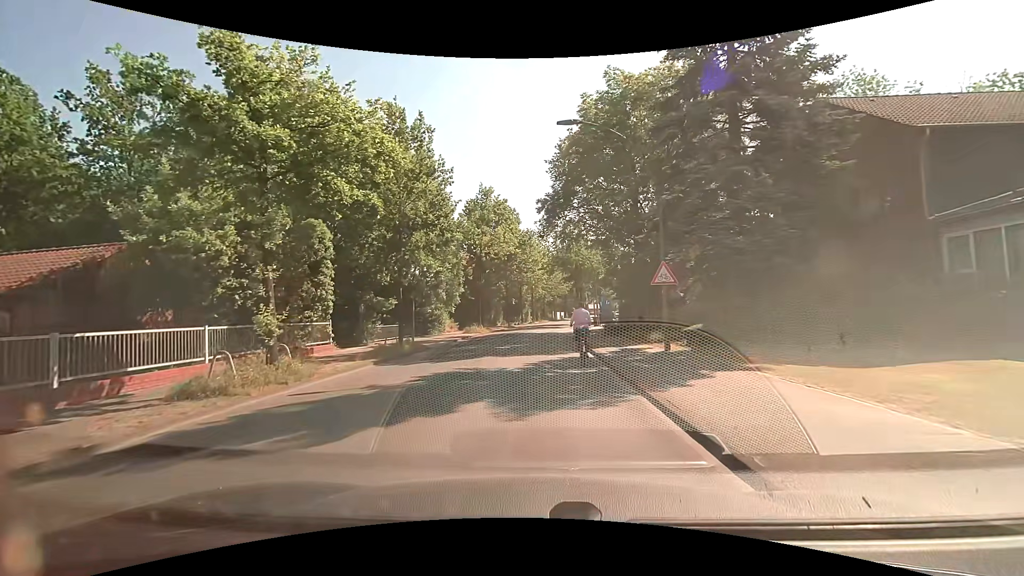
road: unclassified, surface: asphalt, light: Day
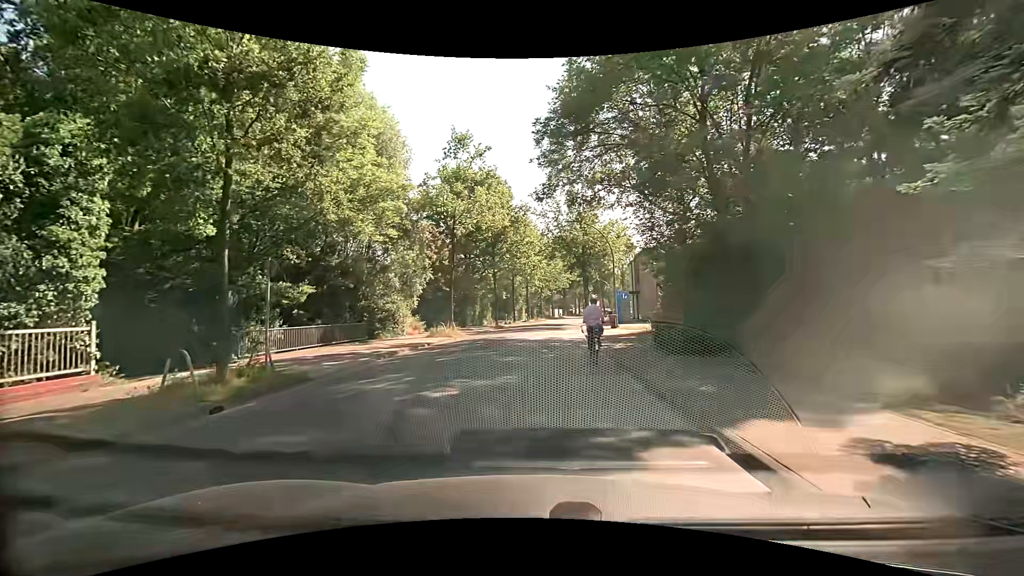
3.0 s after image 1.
(0.0, +13.2) m; +1°
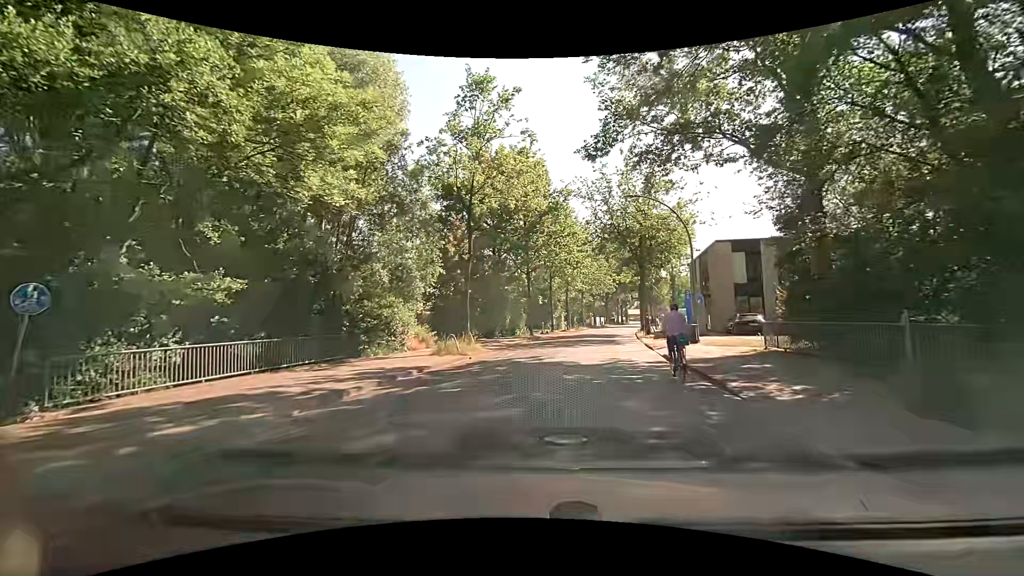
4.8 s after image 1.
(-0.5, +9.2) m; -5°
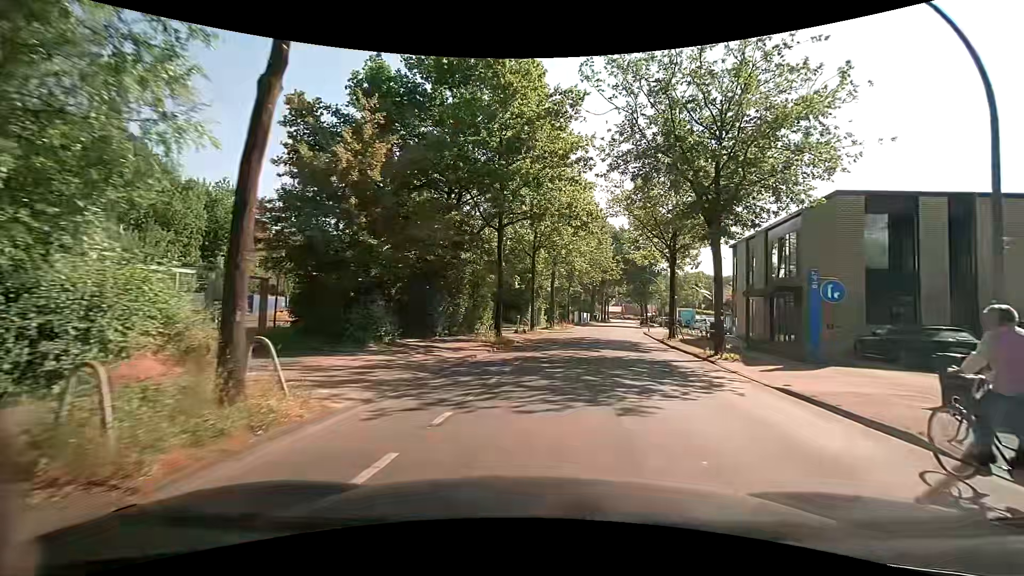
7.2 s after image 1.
(-0.1, +17.5) m; +4°
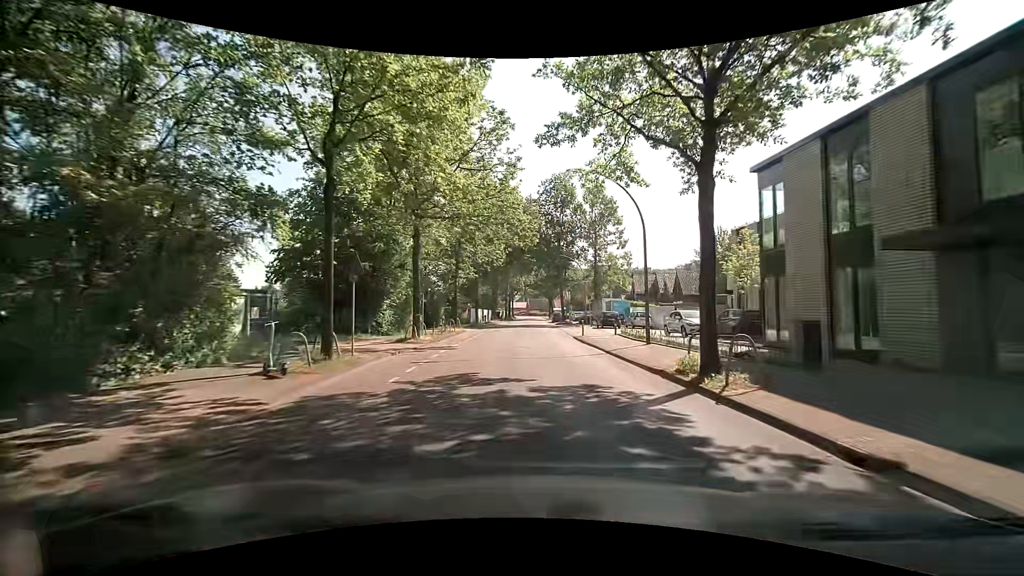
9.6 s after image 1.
(+2.2, +21.2) m; +11°
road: residential
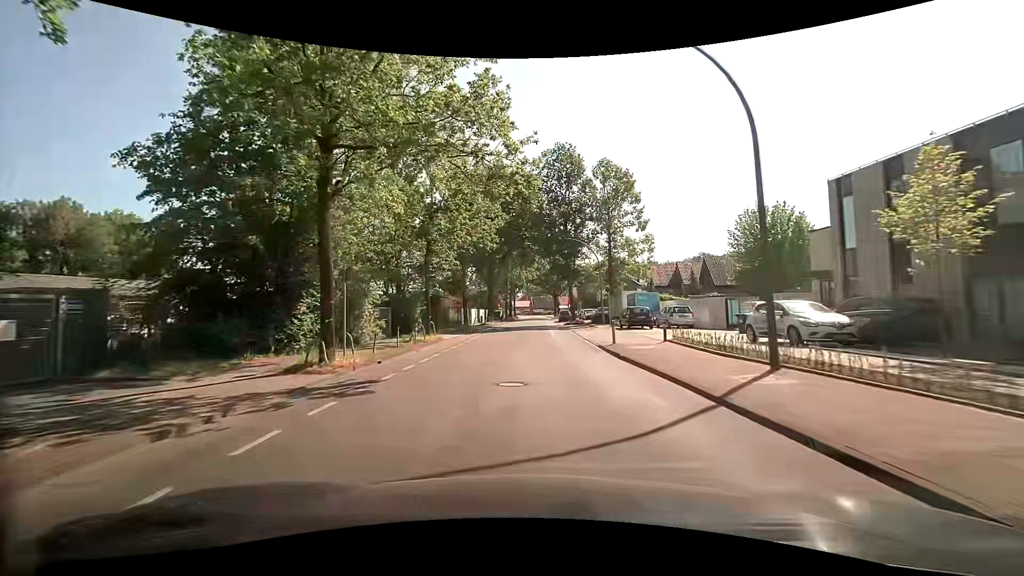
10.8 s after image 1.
(+0.1, +10.8) m; 0°
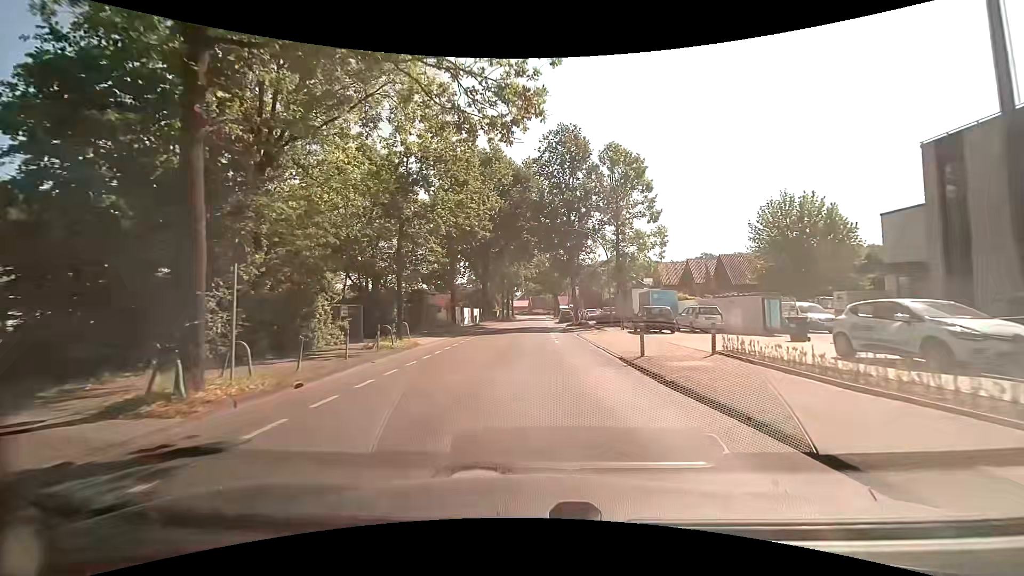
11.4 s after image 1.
(-0.1, +5.4) m; 0°
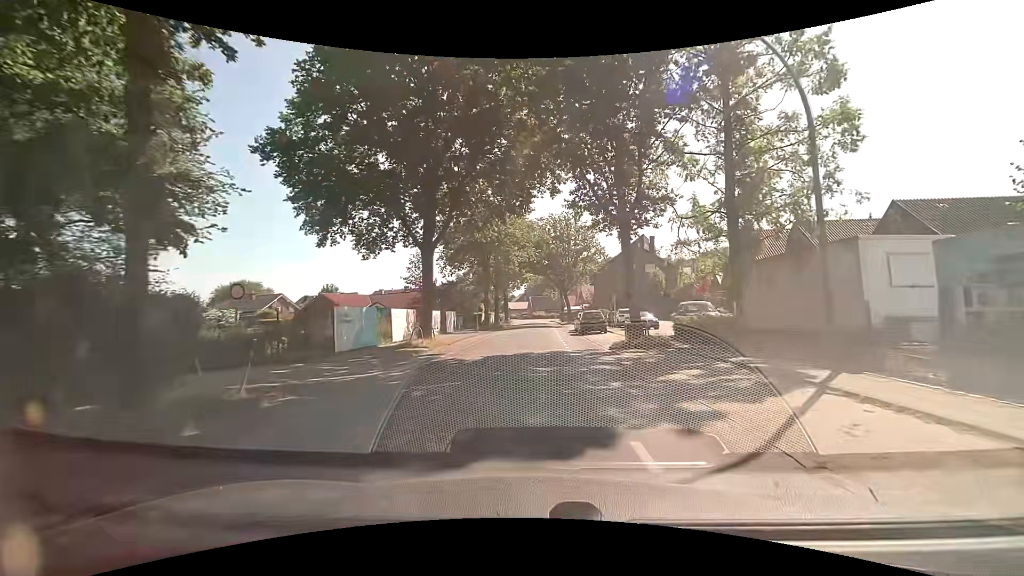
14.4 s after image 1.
(-0.2, +28.0) m; -1°
